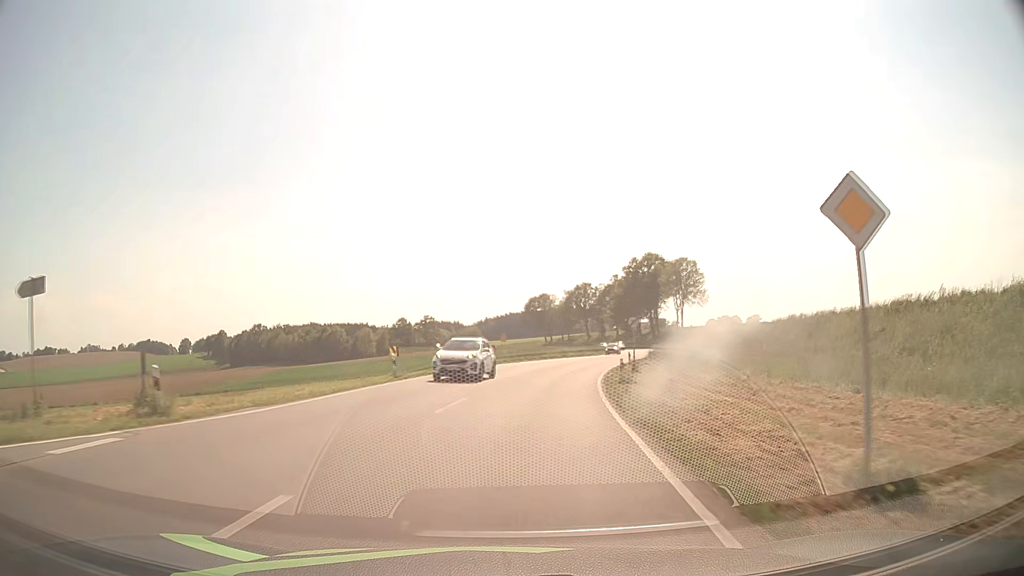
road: secondary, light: Day
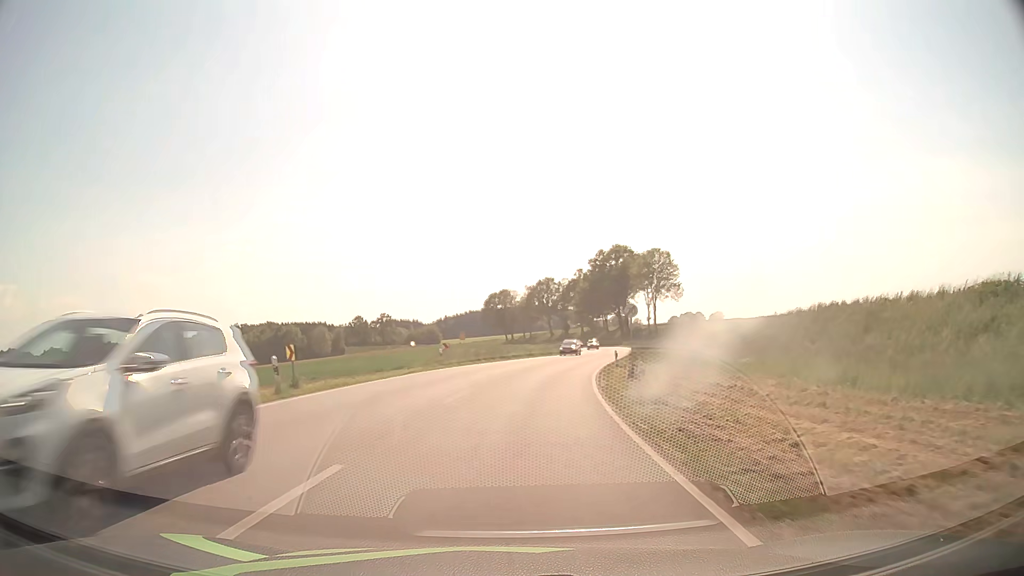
(+0.3, +10.3) m; +4°
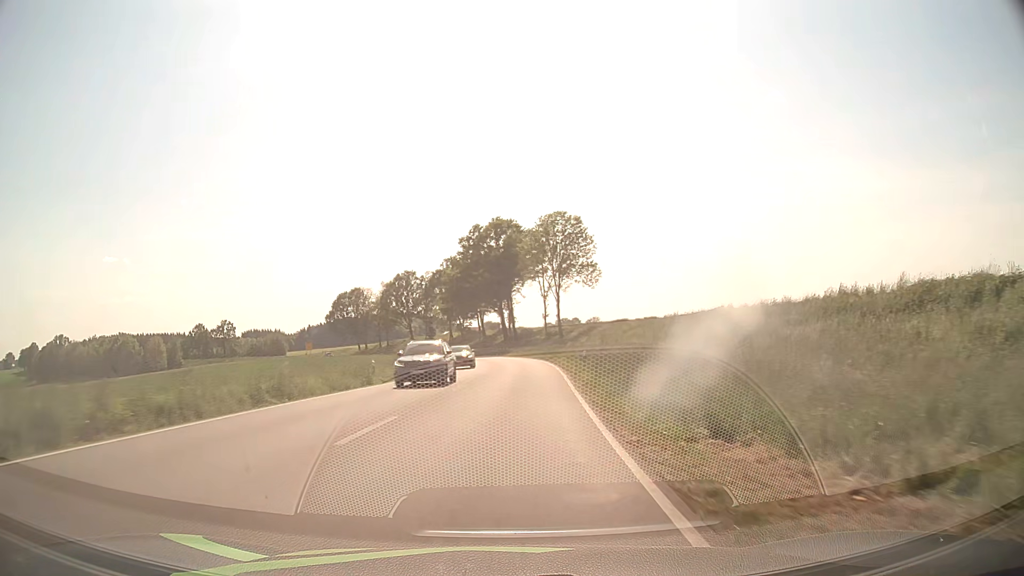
(+4.8, +41.9) m; +11°
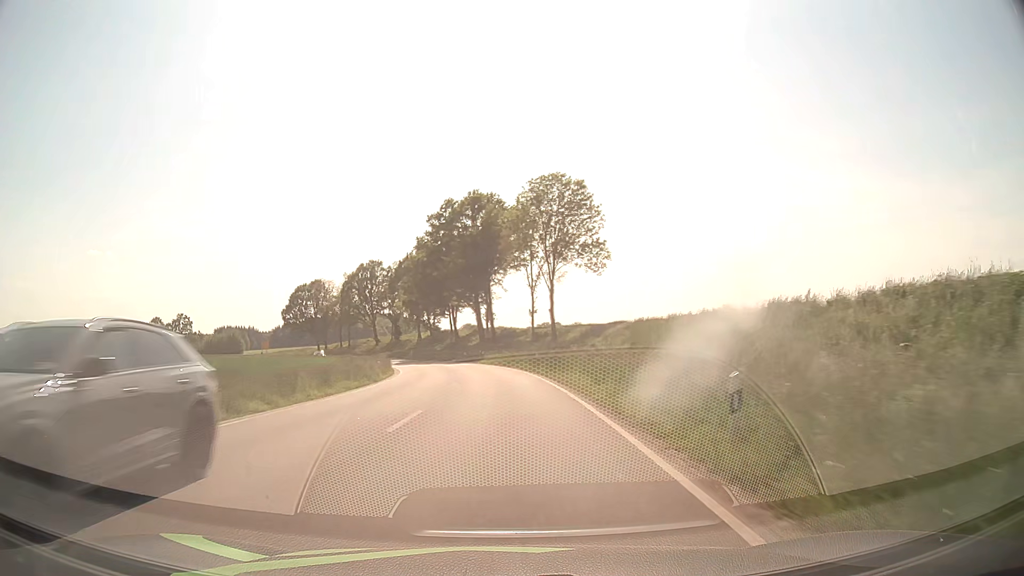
(+0.5, +22.2) m; +2°
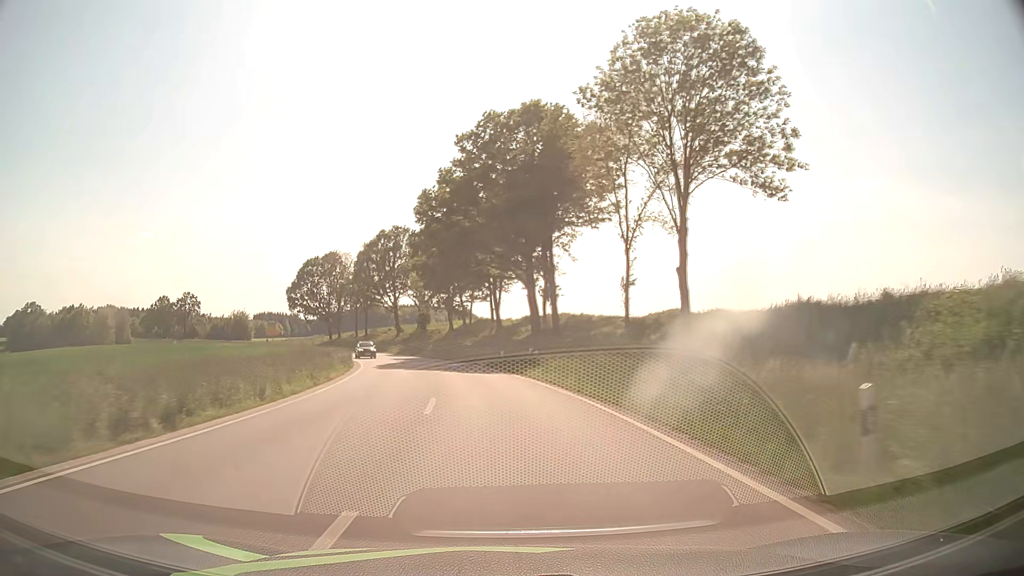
(-0.9, +34.4) m; -4°
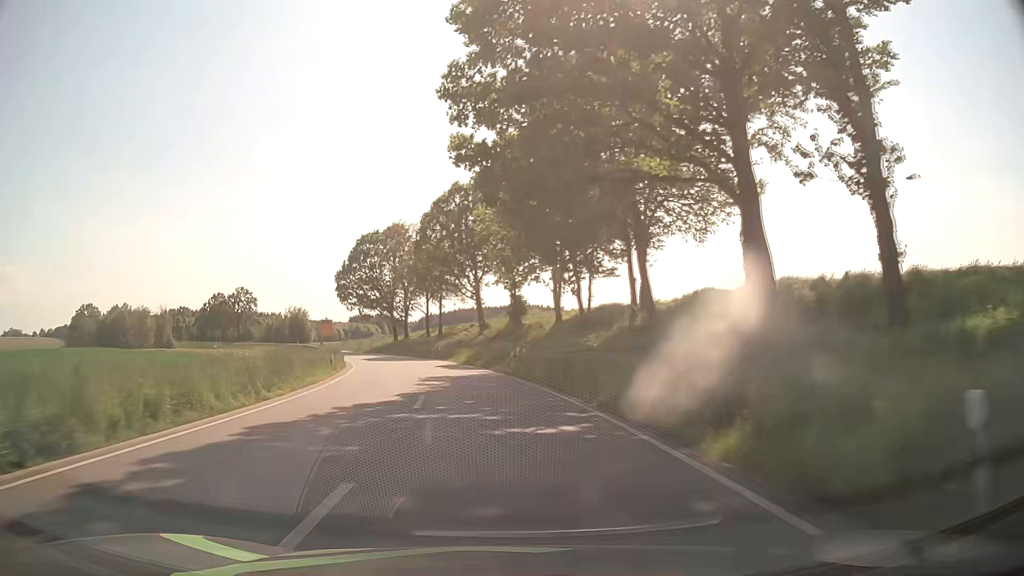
(-2.5, +35.5) m; -9°
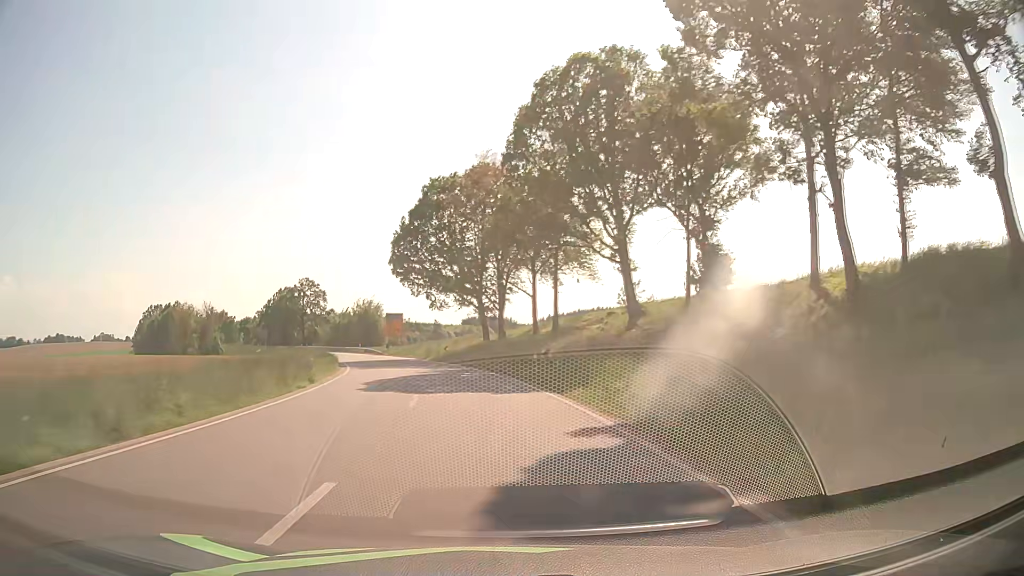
(-3.1, +36.7) m; -10°
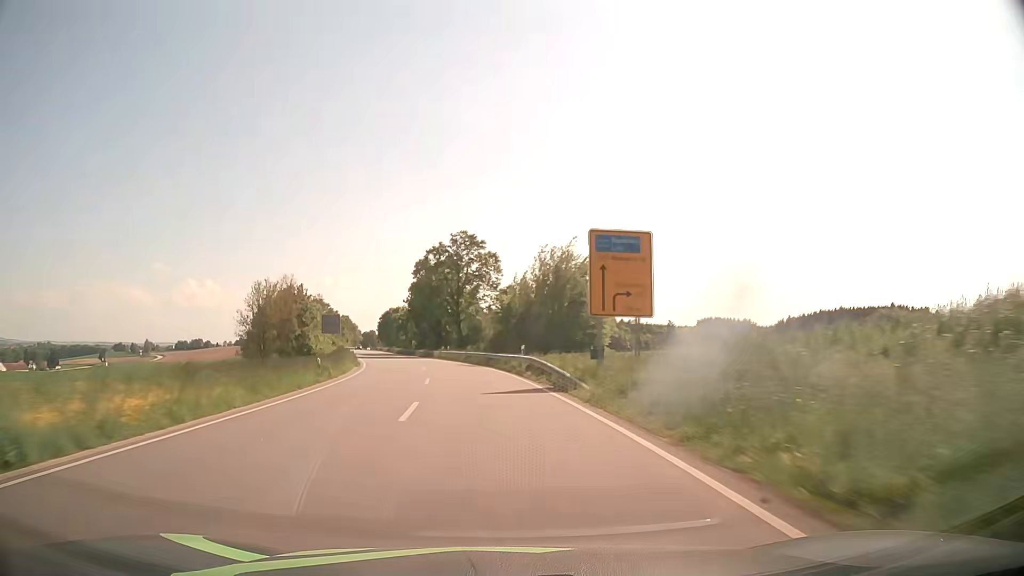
(-10.5, +63.0) m; -19°
(0, +10) (-1, +20) (-2, +30) (-4, +40) (-6, +50) (-8, +59) (-10, +69) (-13, +79) (-15, +88) (-18, +98) m
